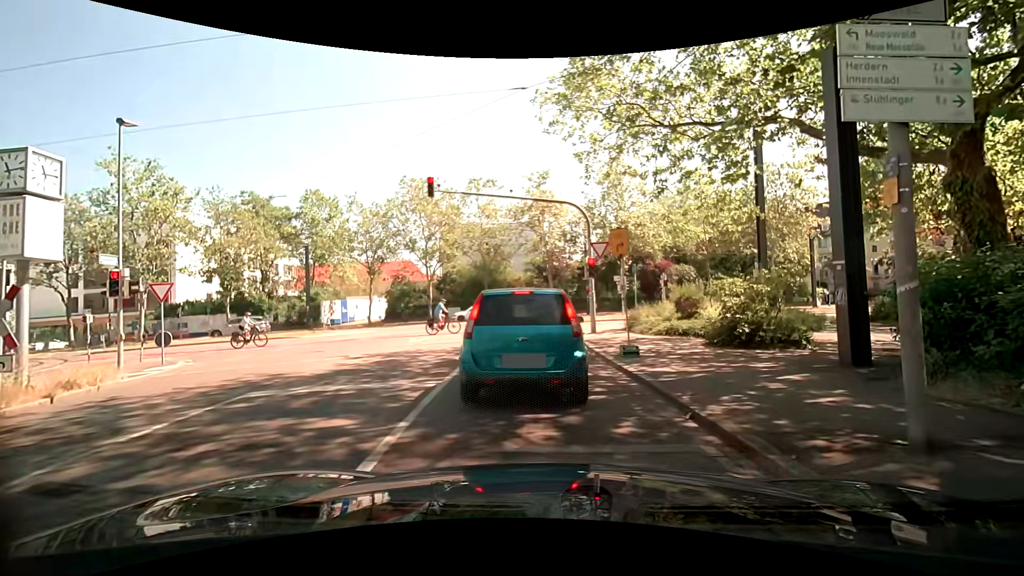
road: tertiary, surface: asphalt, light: Day
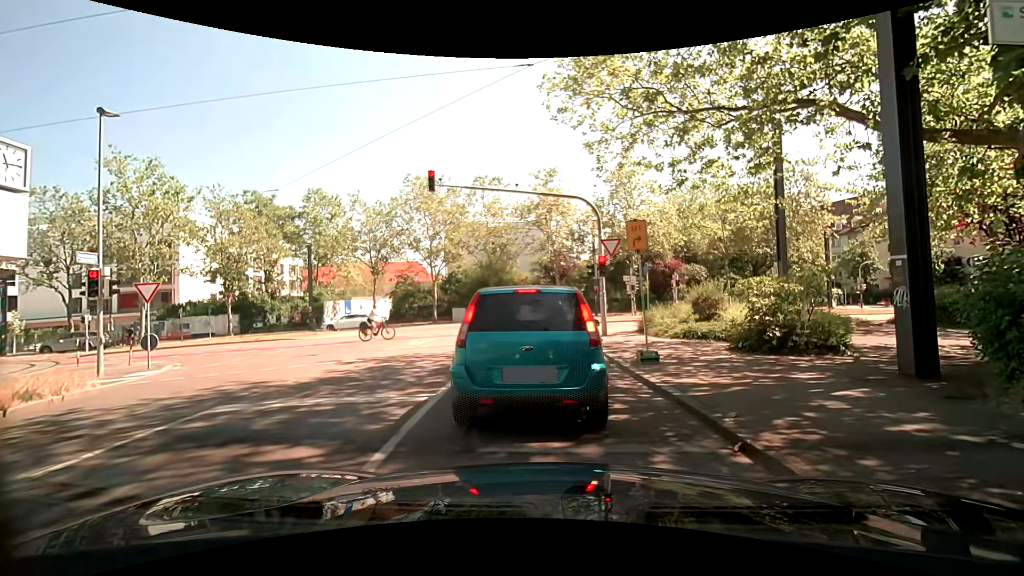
(0.0, +1.1) m; 0°
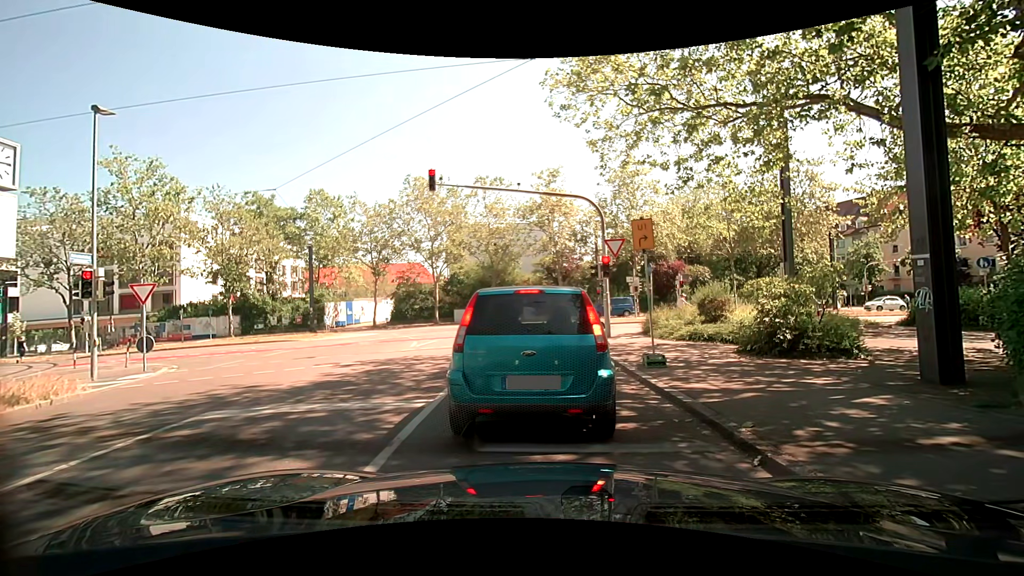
(0.0, +0.4) m; 0°
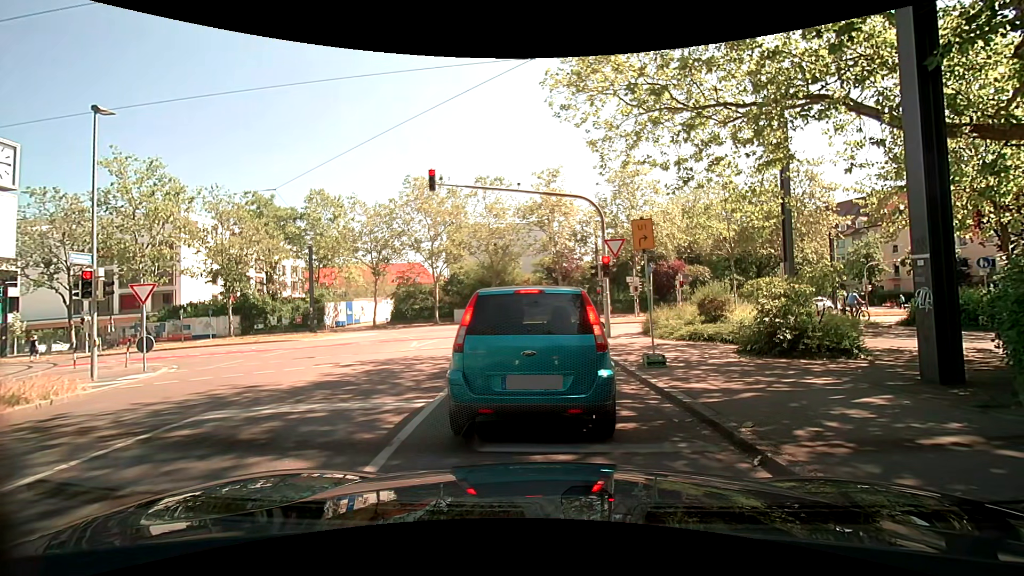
(0.0, 0.0) m; 0°
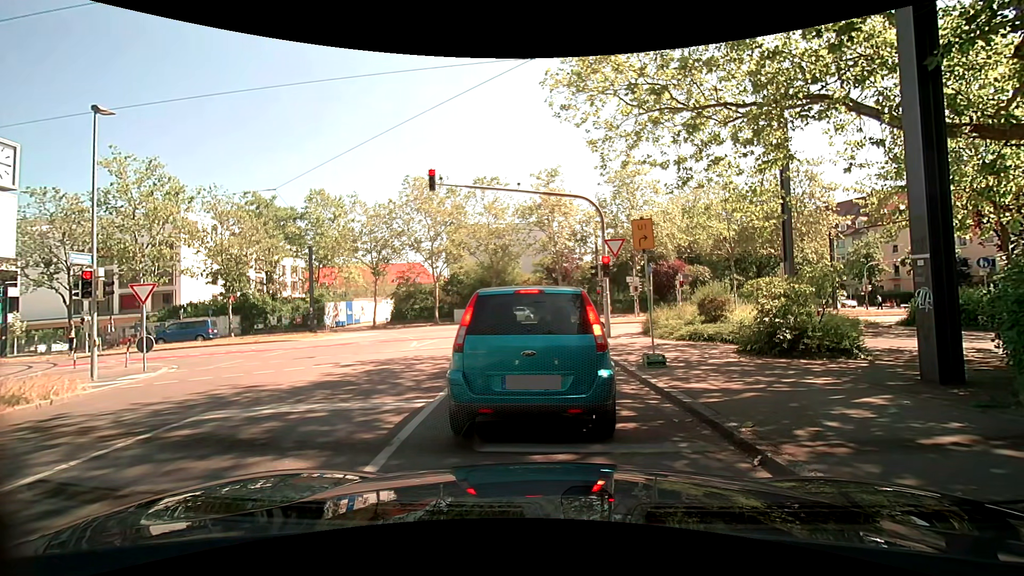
(0.0, 0.0) m; 0°
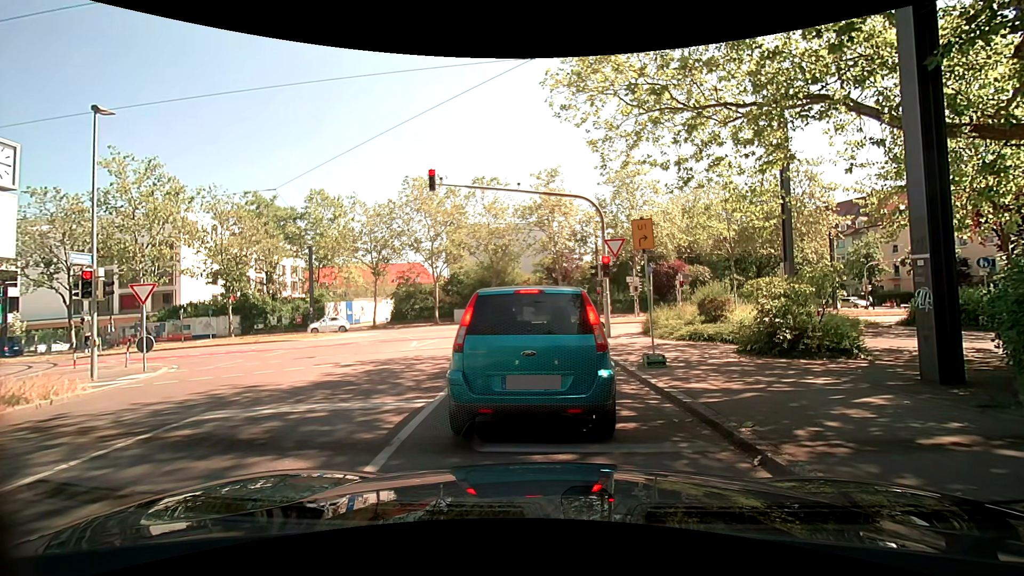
(0.0, 0.0) m; 0°
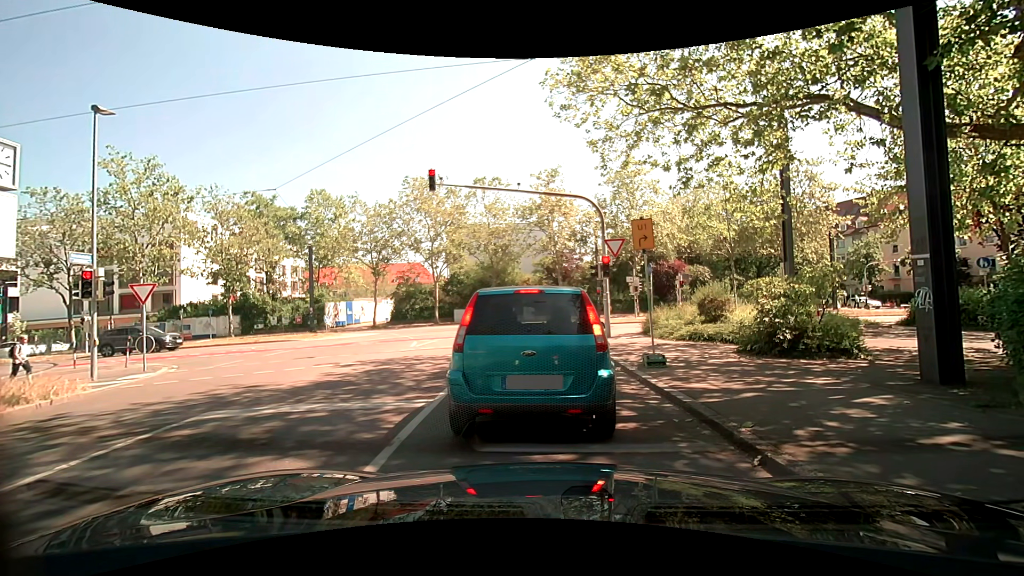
(0.0, 0.0) m; 0°
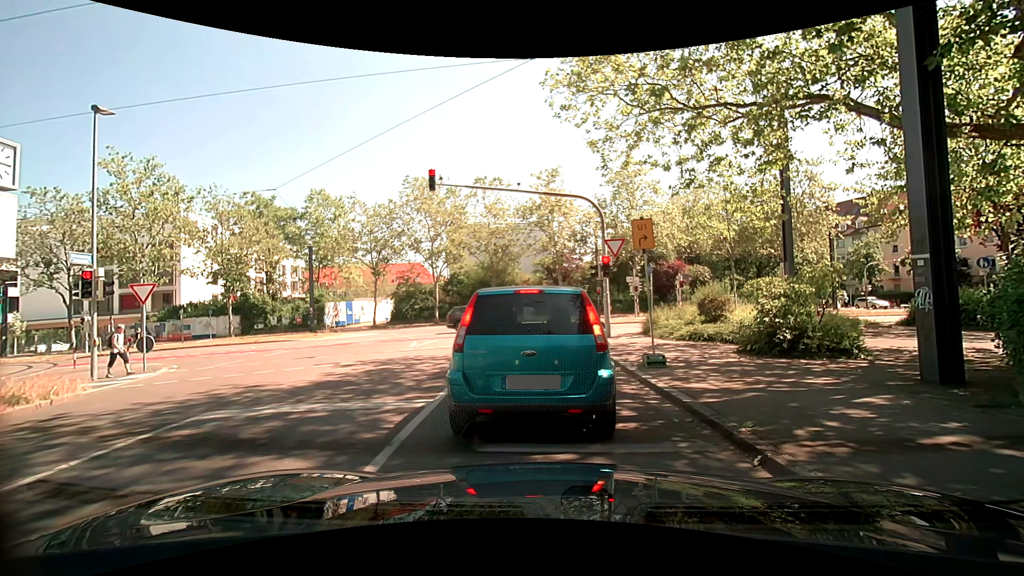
(0.0, 0.0) m; 0°
